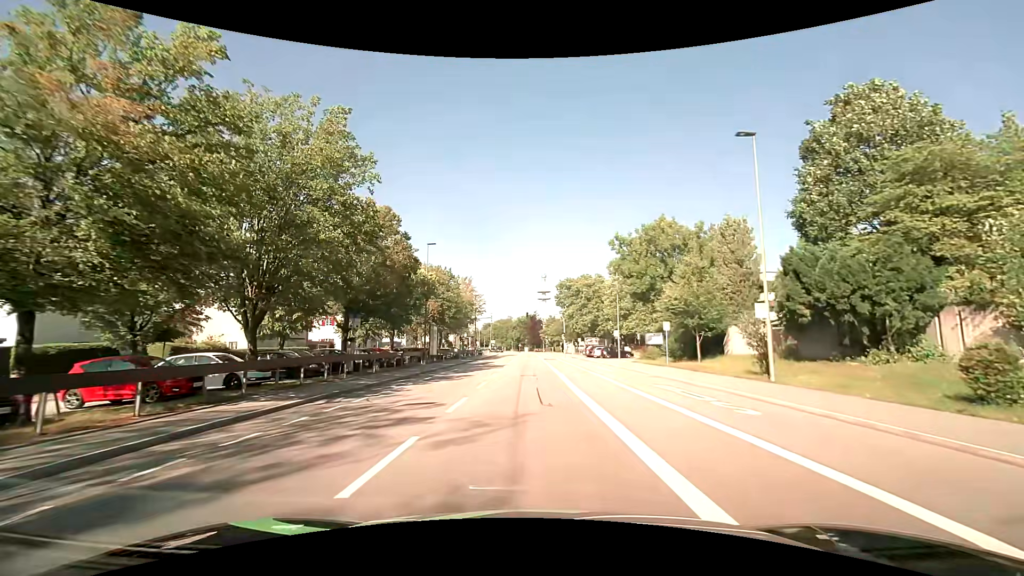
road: tertiary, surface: asphalt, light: Day
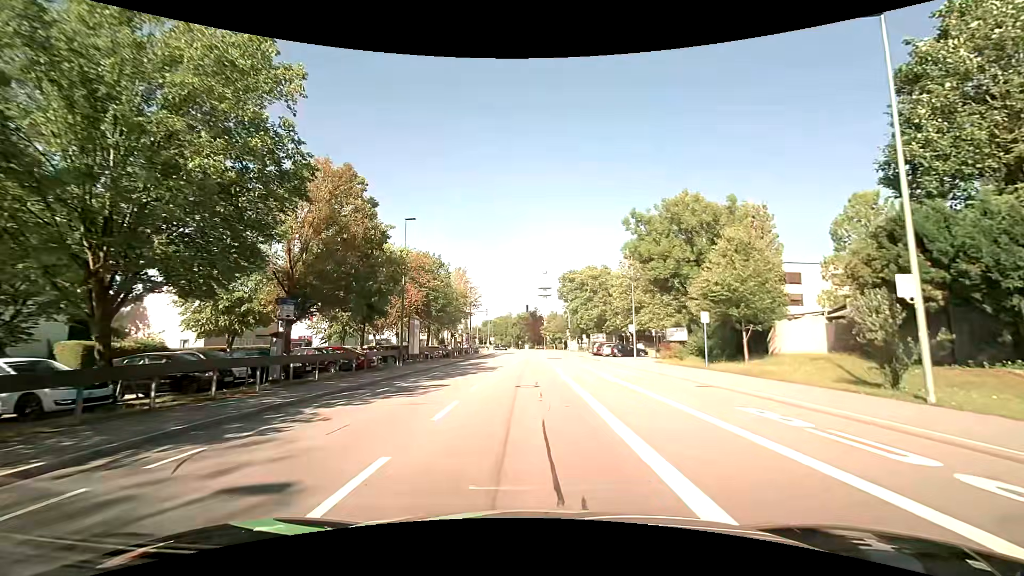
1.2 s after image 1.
(0.0, +7.6) m; 0°
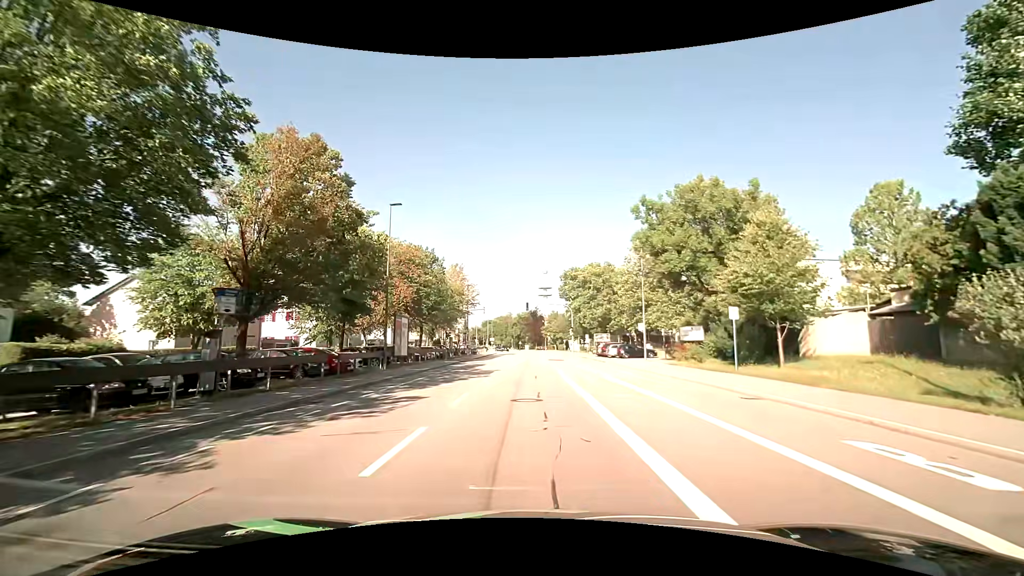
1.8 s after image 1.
(0.0, +3.8) m; -1°
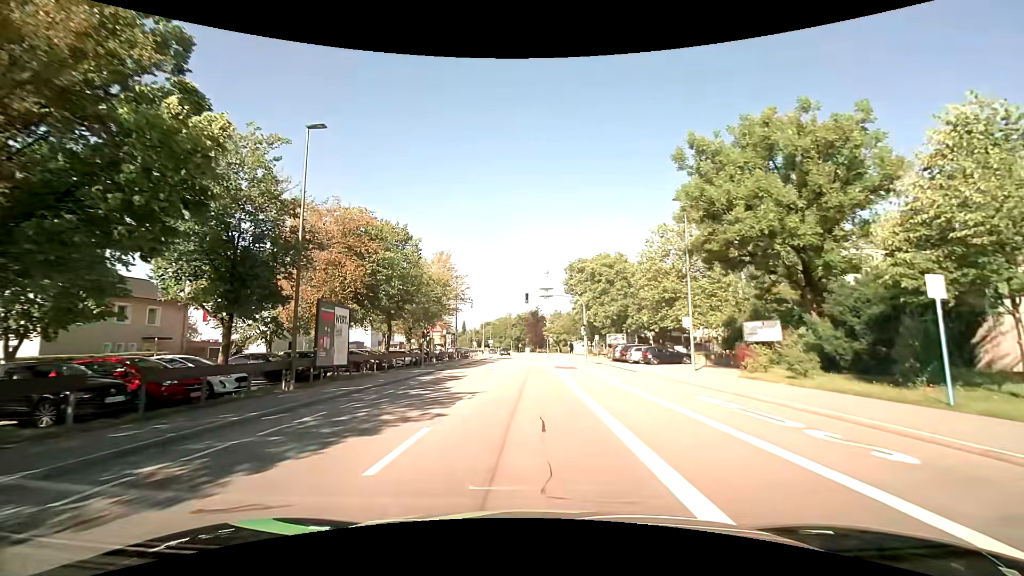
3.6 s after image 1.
(+0.1, +11.7) m; +1°
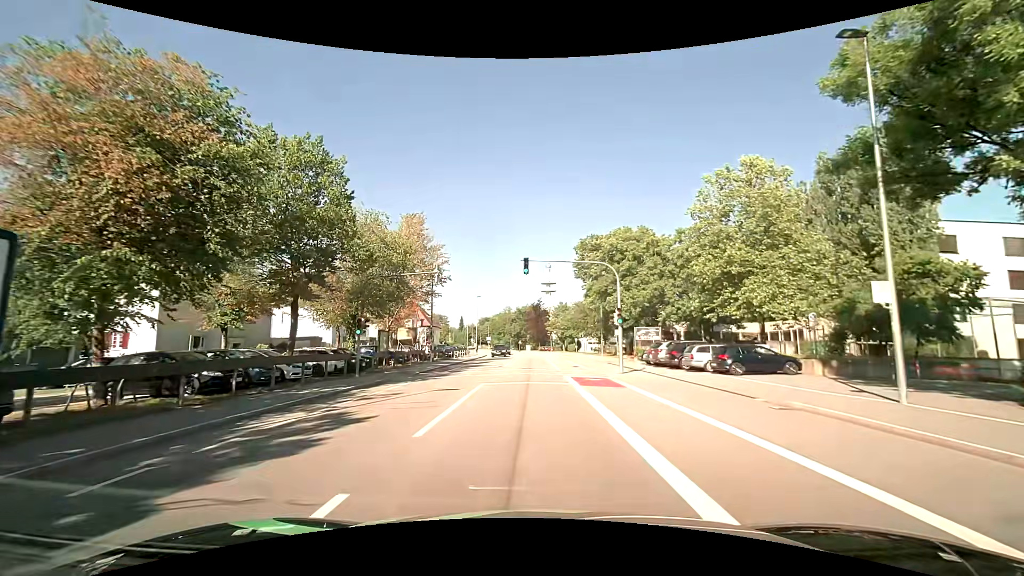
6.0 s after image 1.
(-0.1, +15.9) m; 0°
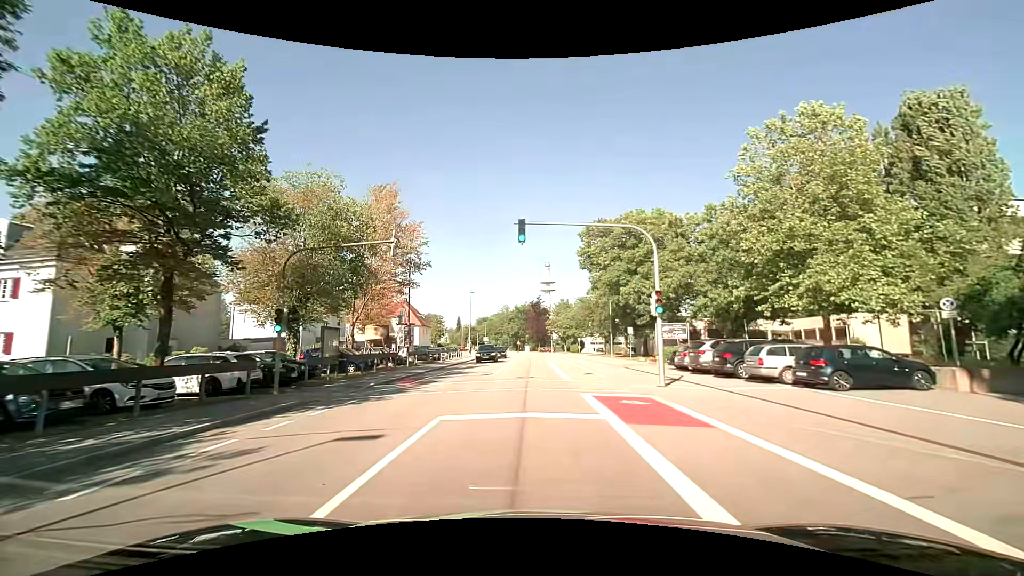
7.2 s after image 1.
(-0.1, +8.2) m; -1°
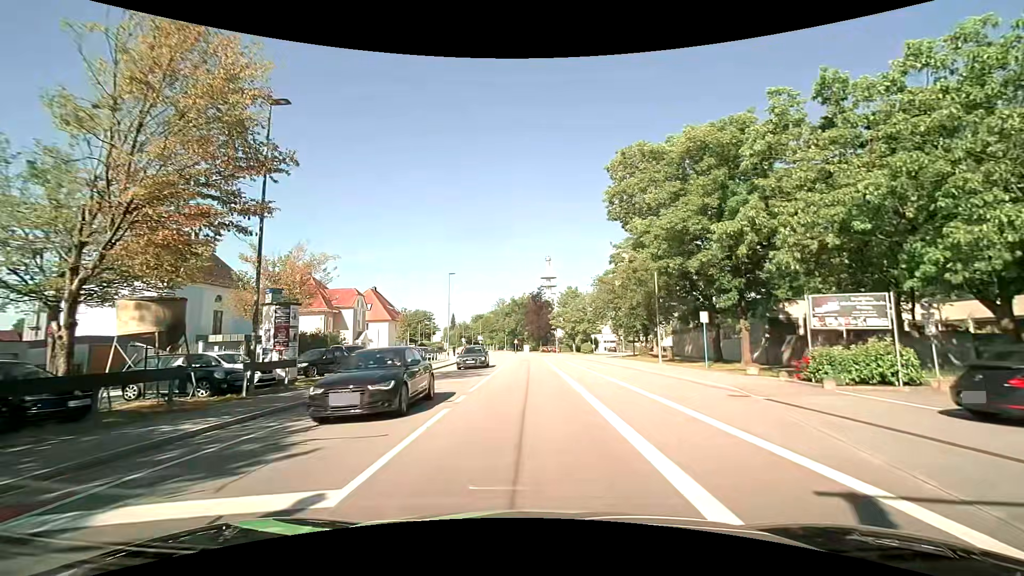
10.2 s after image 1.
(+0.2, +20.8) m; 0°
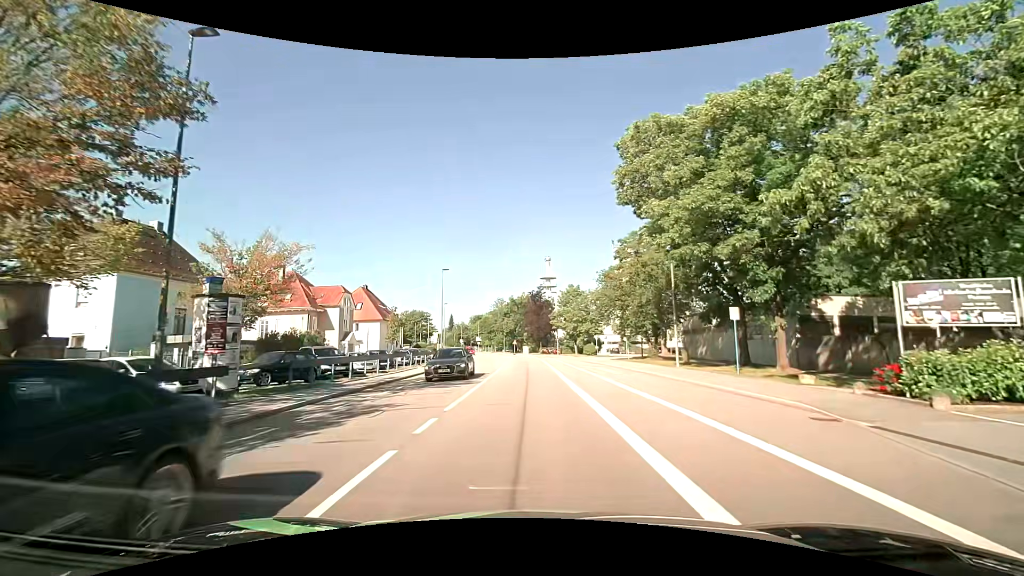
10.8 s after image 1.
(0.0, +4.2) m; -1°
(0, +10) (0, +20) (0, +30) (0, +40) (0, +50) (0, +60) (-1, +70) (-2, +80) (-3, +90) (-5, +100) m
